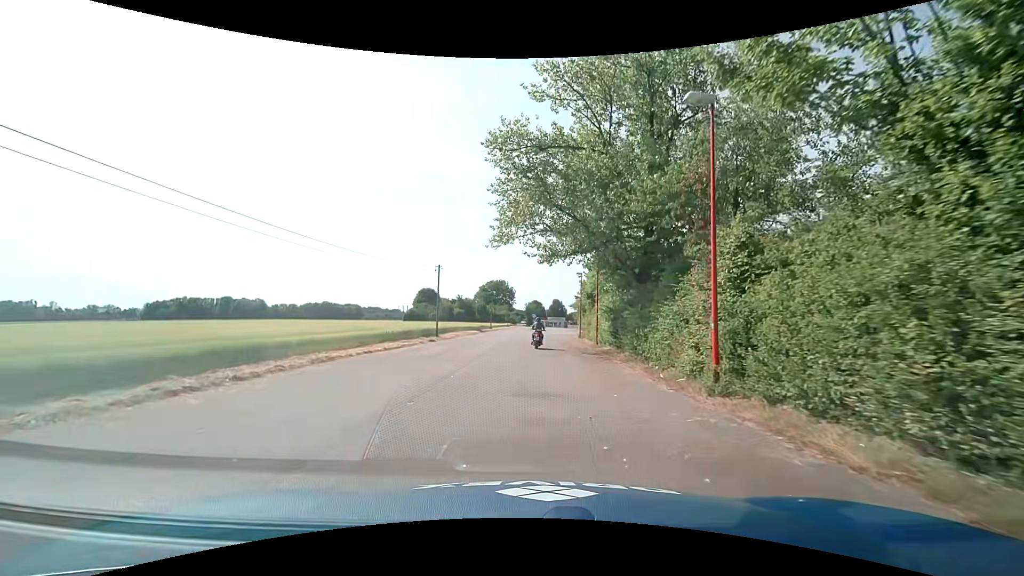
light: Day
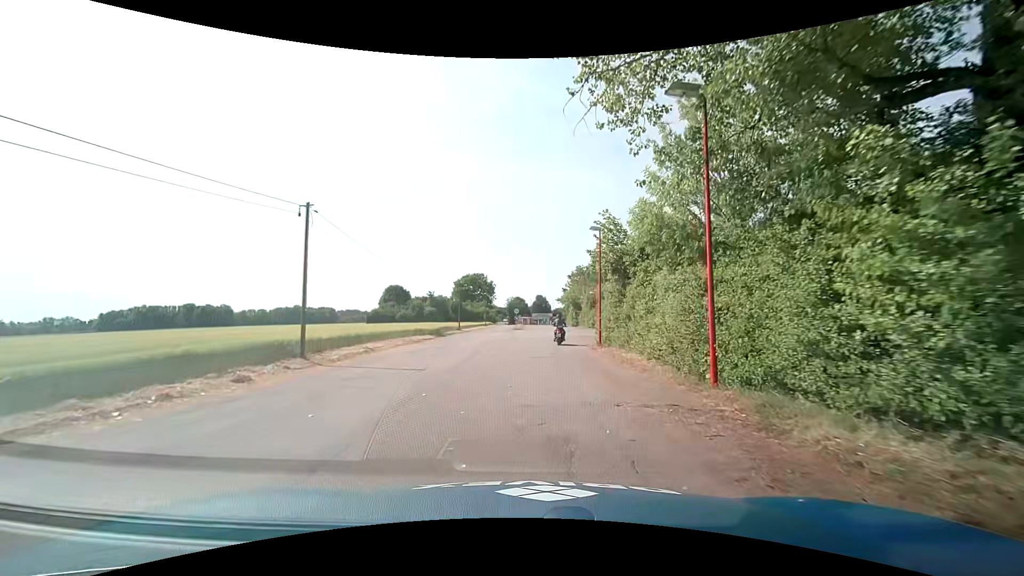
(+0.2, +20.6) m; +2°
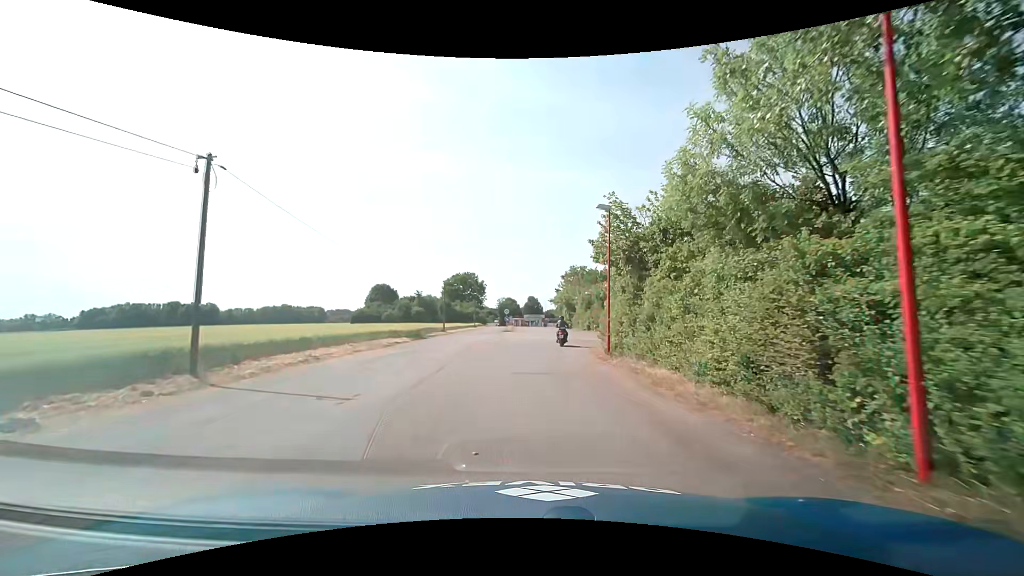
(0.0, +5.2) m; +1°
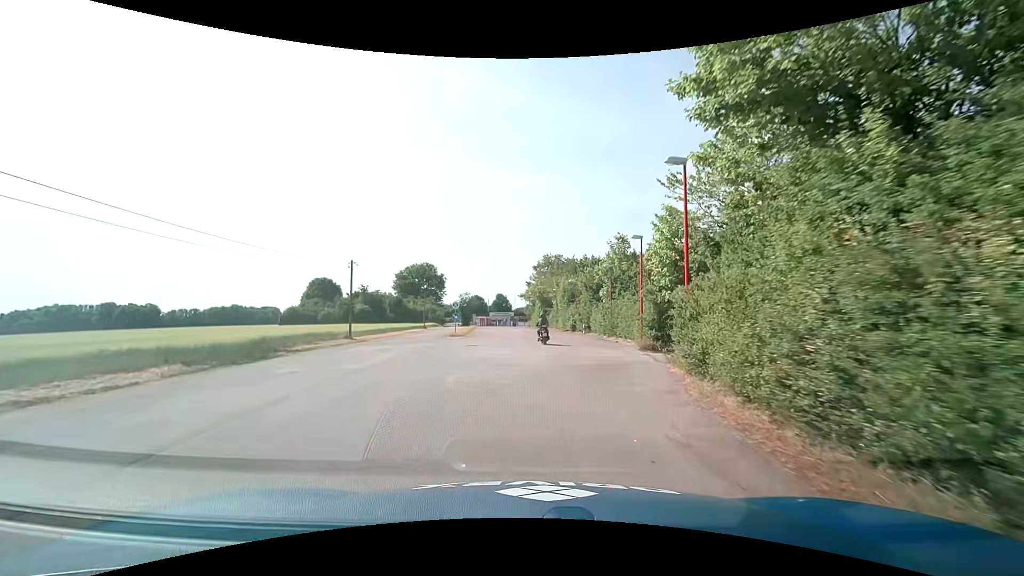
(+0.6, +21.3) m; +4°
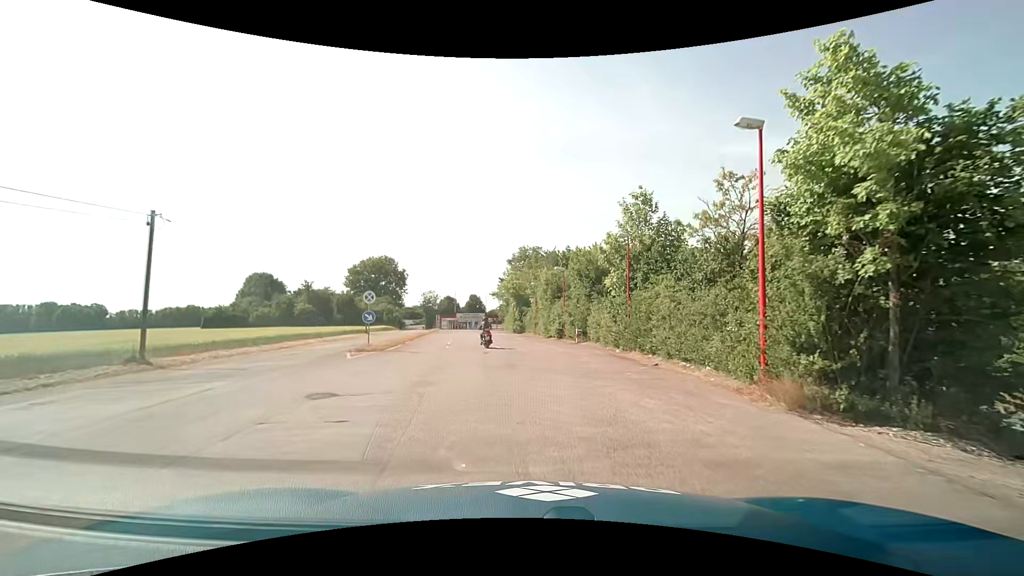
(+0.4, +16.4) m; +2°
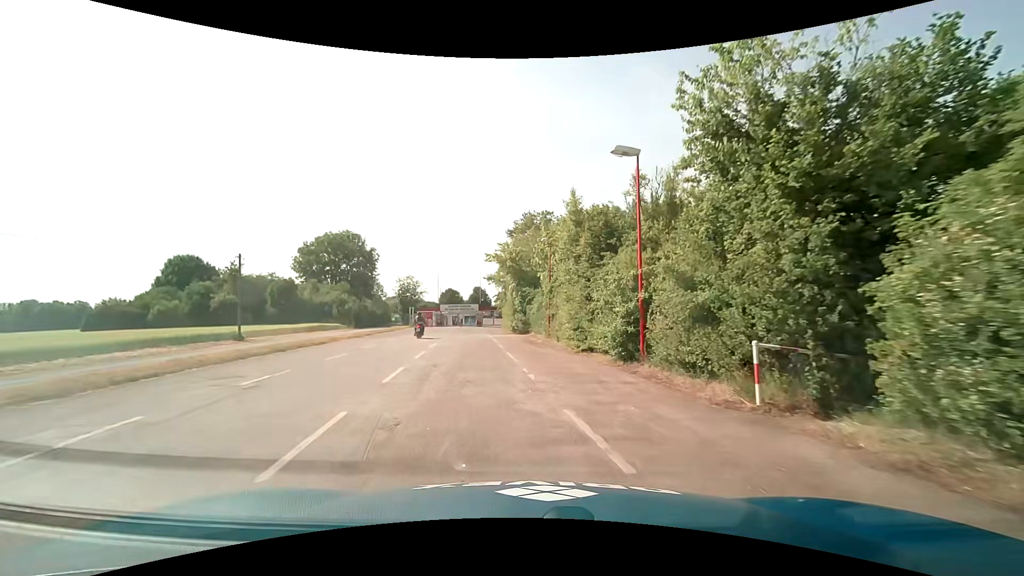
(+0.6, +27.7) m; -1°
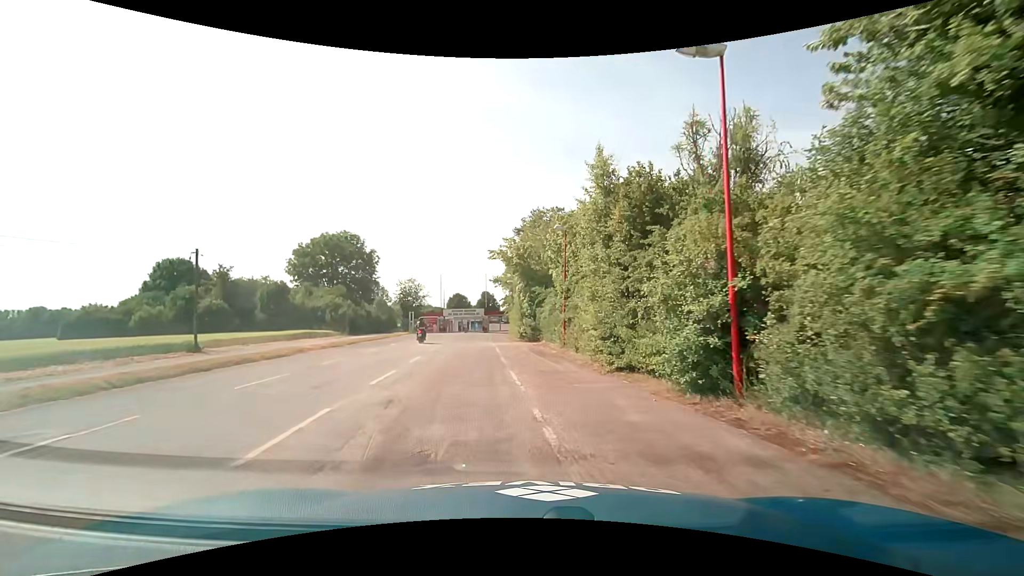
(0.0, +5.5) m; 0°
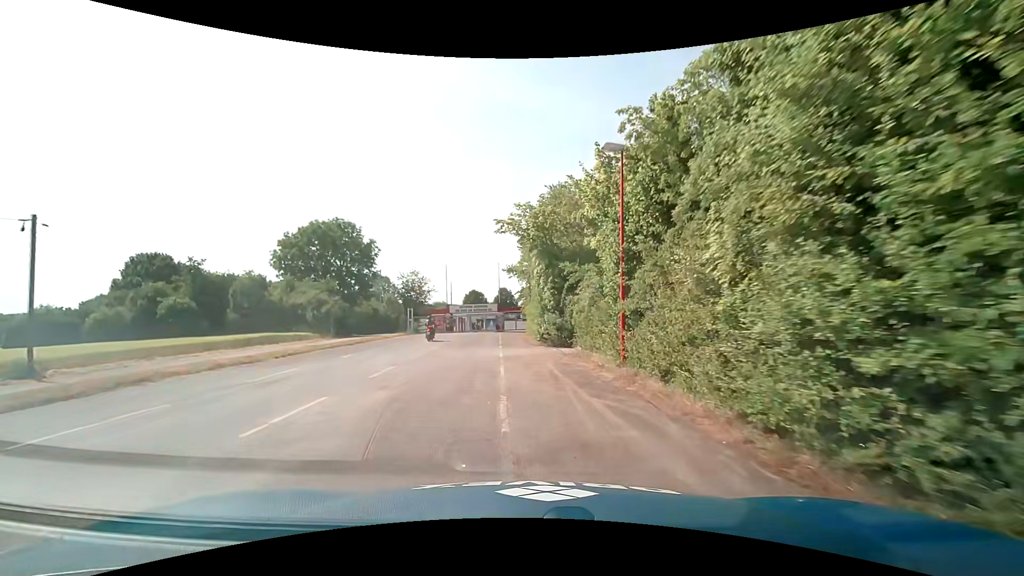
(-0.2, +10.9) m; -2°
